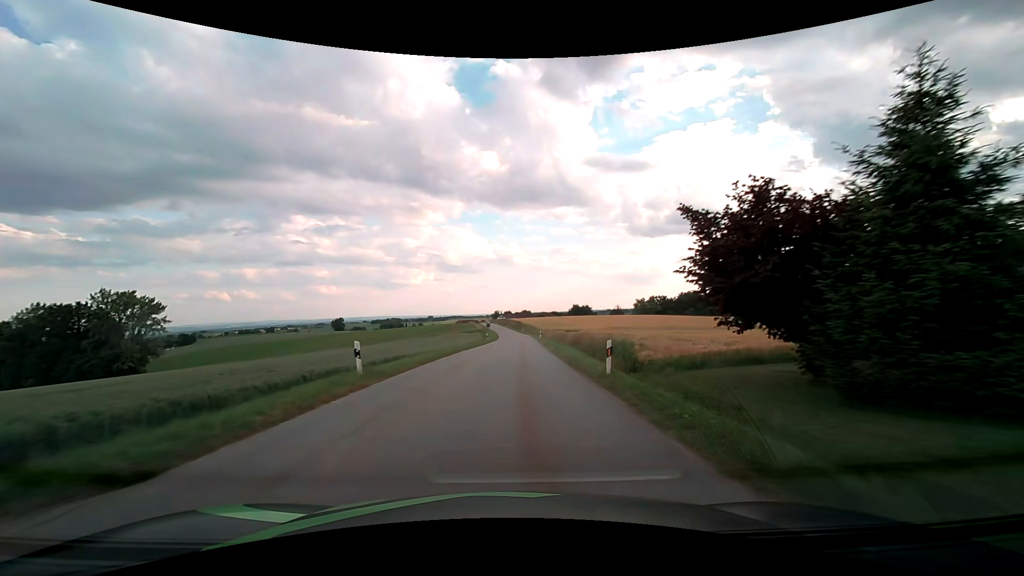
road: tertiary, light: Day
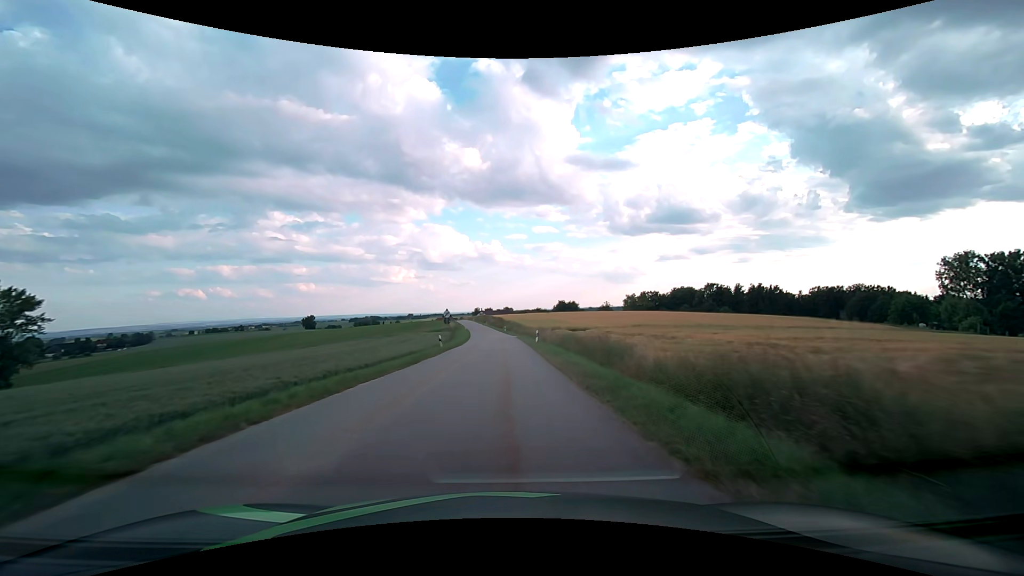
(+0.9, +28.6) m; +2°
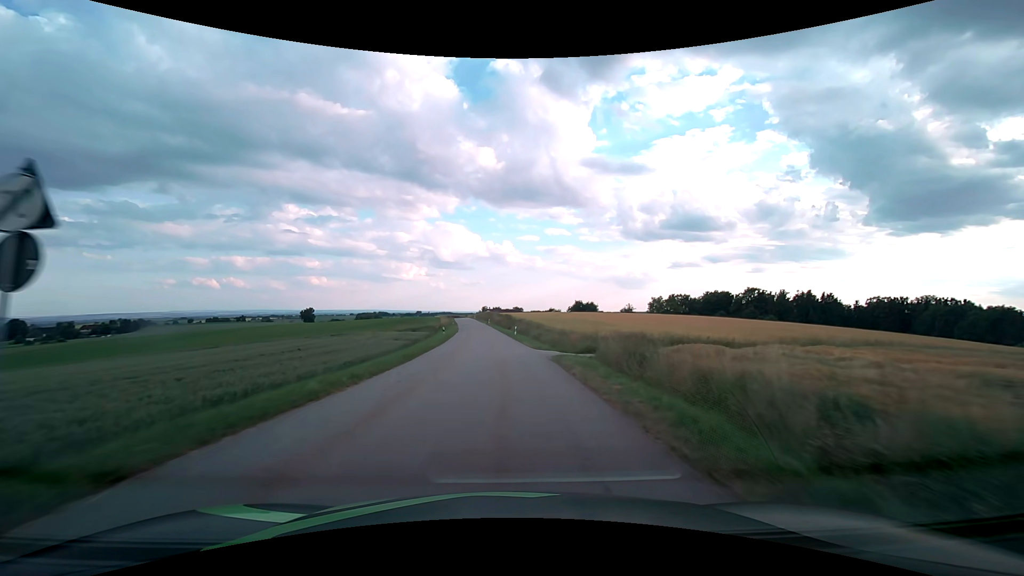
(-0.3, +38.3) m; -1°
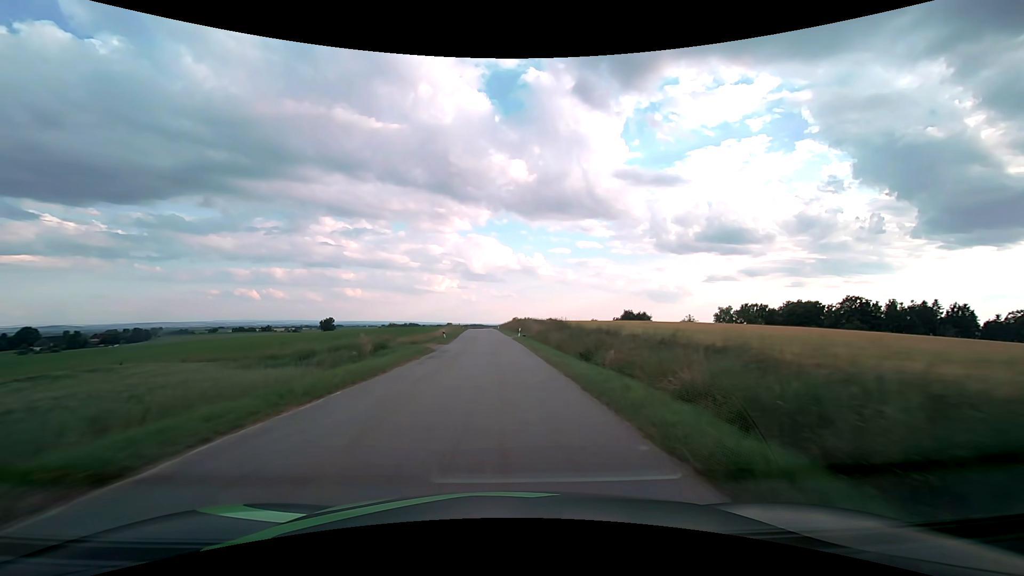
(-1.6, +50.4) m; -3°
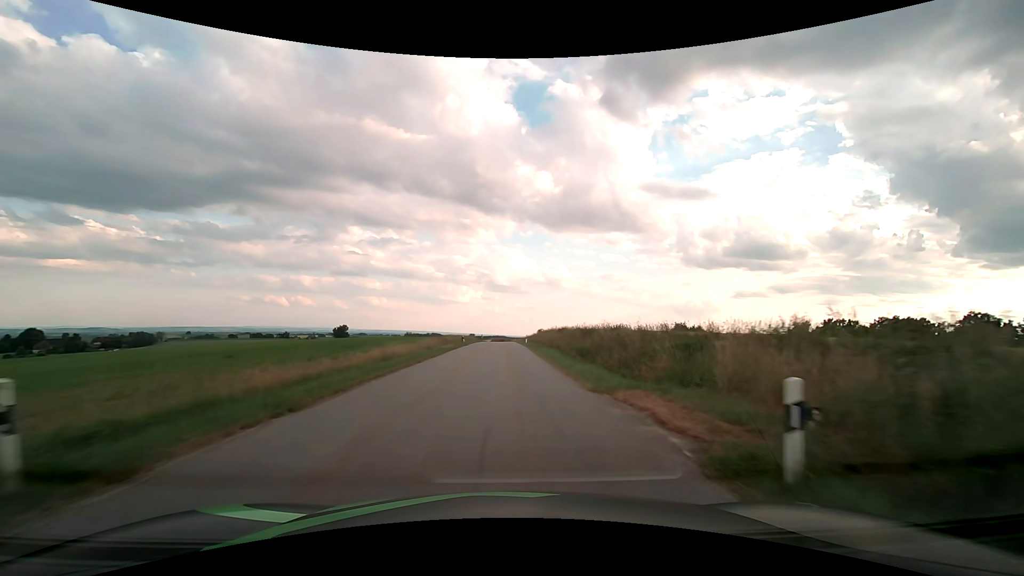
(-1.2, +41.5) m; -3°
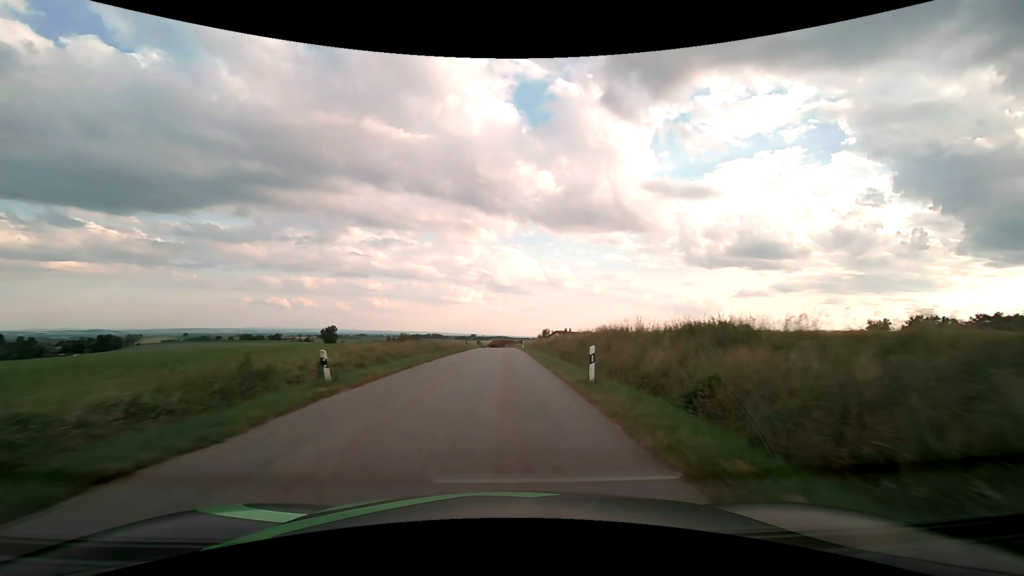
(0.0, +41.7) m; 0°
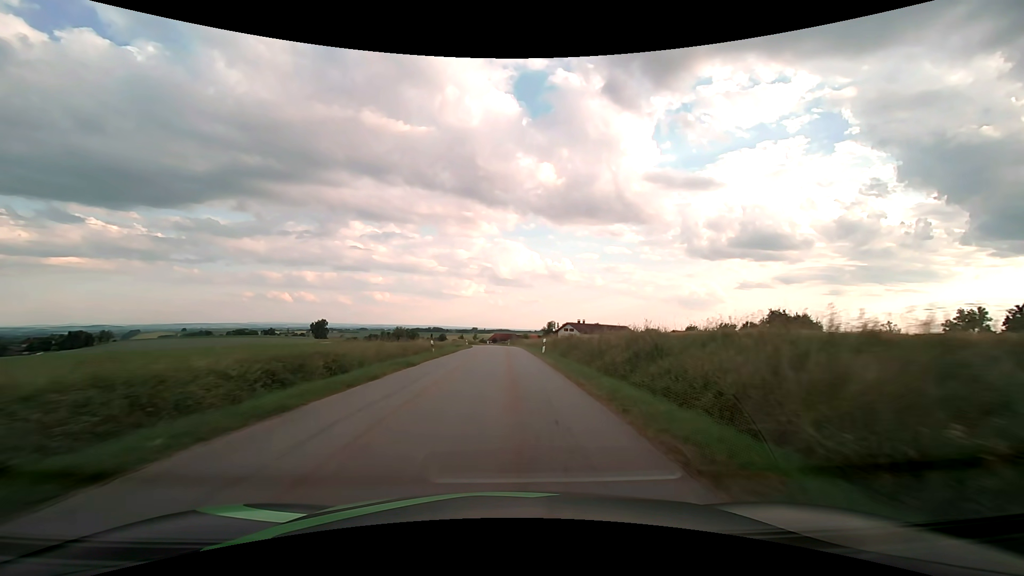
(-0.1, +32.3) m; 0°
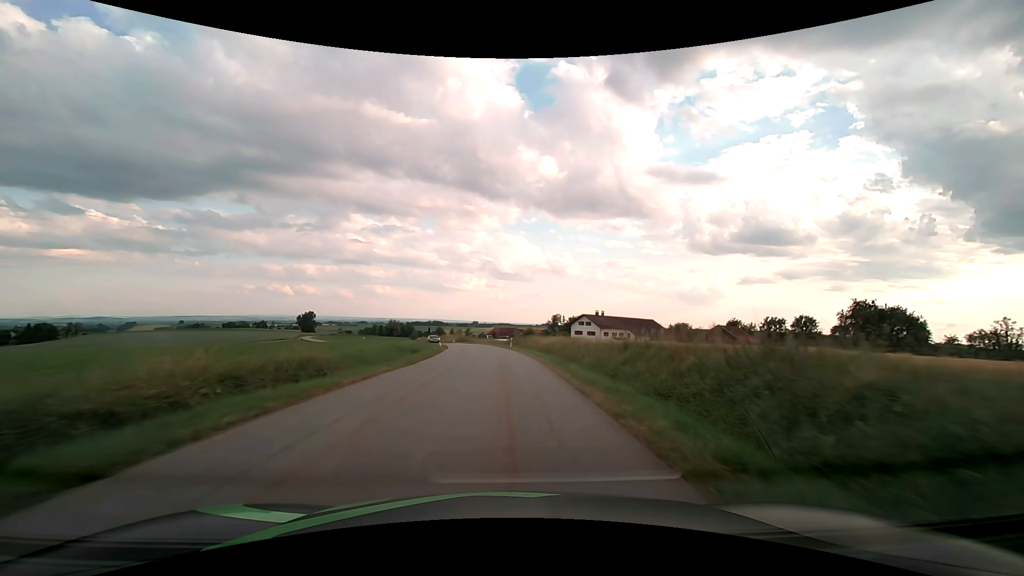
(+0.1, +33.0) m; 0°
